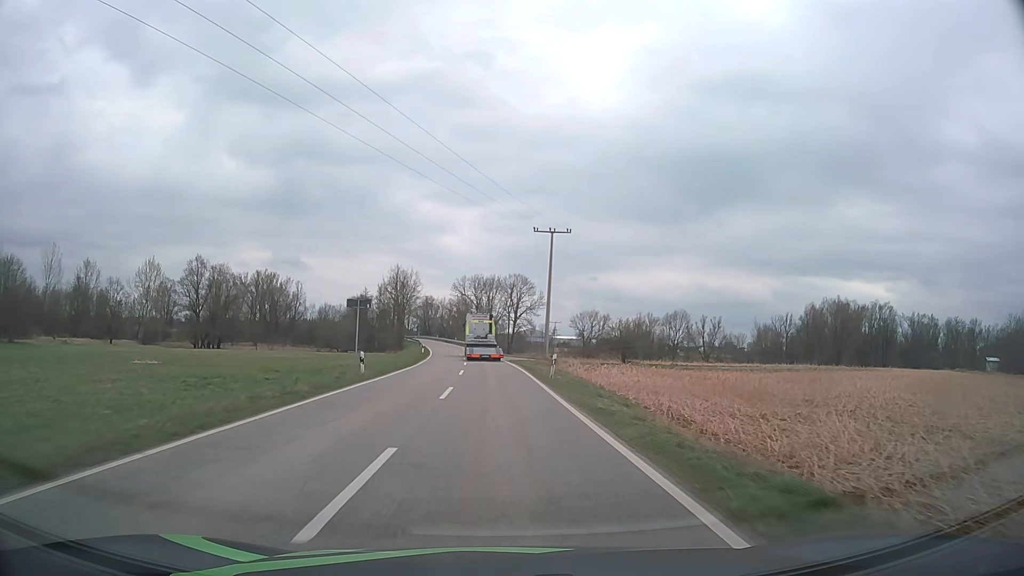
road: tertiary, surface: asphalt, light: Day
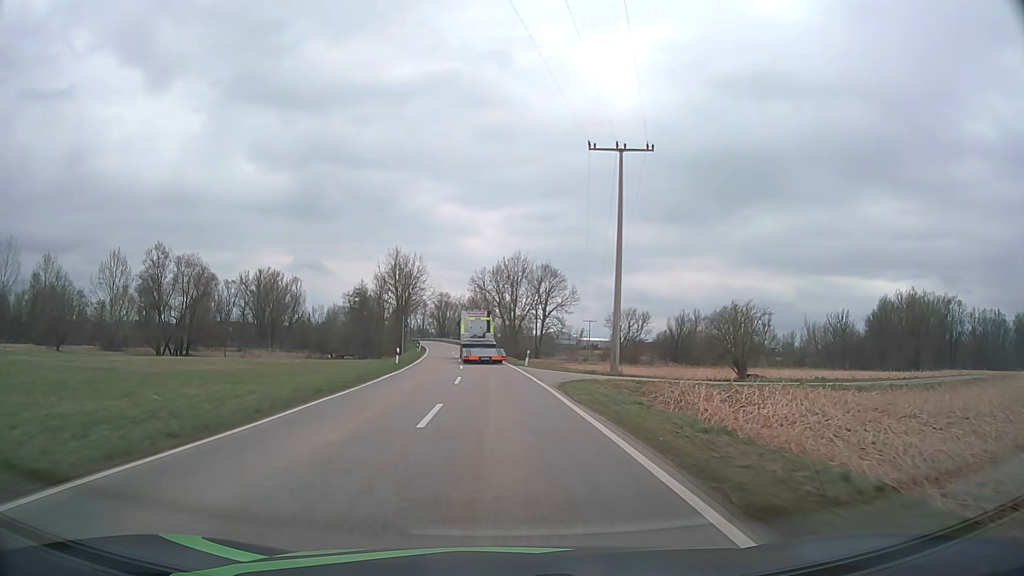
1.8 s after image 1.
(-0.6, +29.8) m; -2°
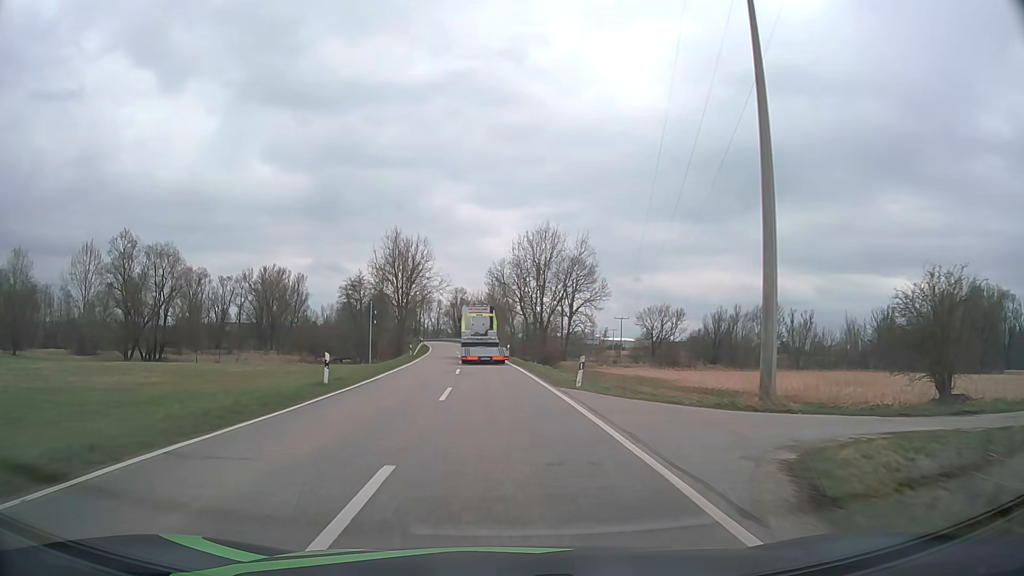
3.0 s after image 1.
(-0.2, +19.7) m; -1°
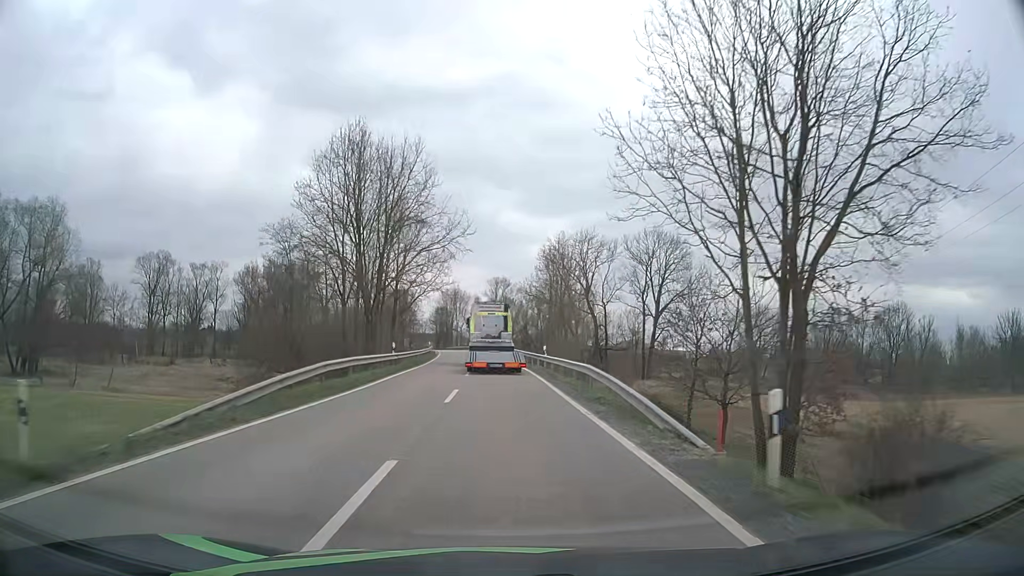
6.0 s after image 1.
(-1.9, +48.1) m; -4°
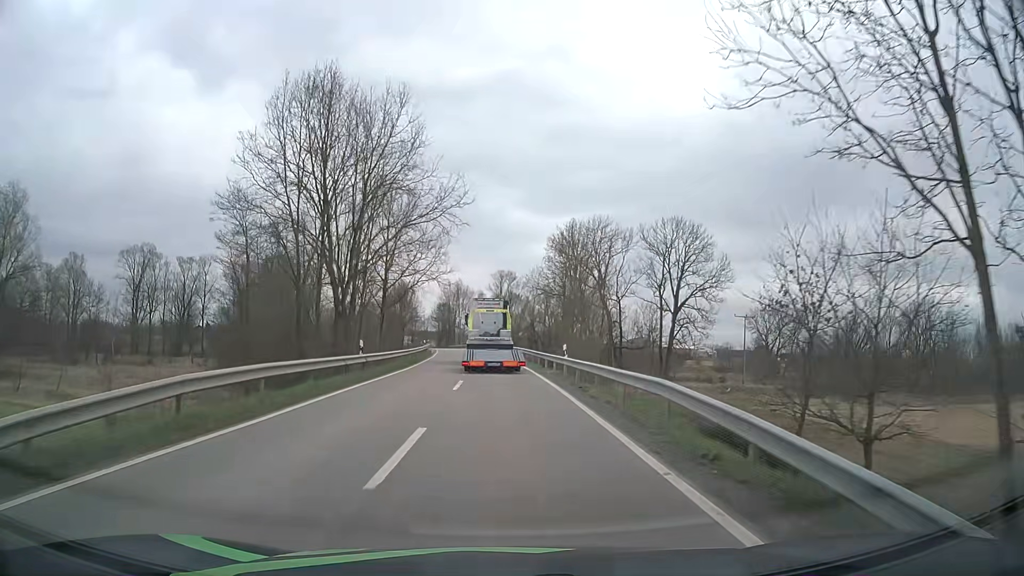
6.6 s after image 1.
(0.0, +9.3) m; 0°
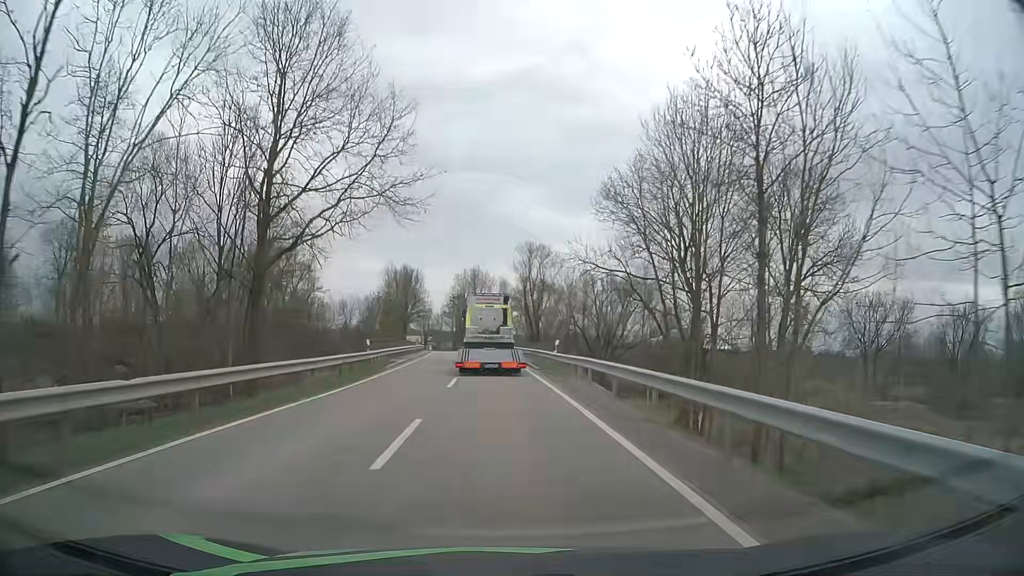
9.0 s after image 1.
(-0.6, +35.3) m; -2°
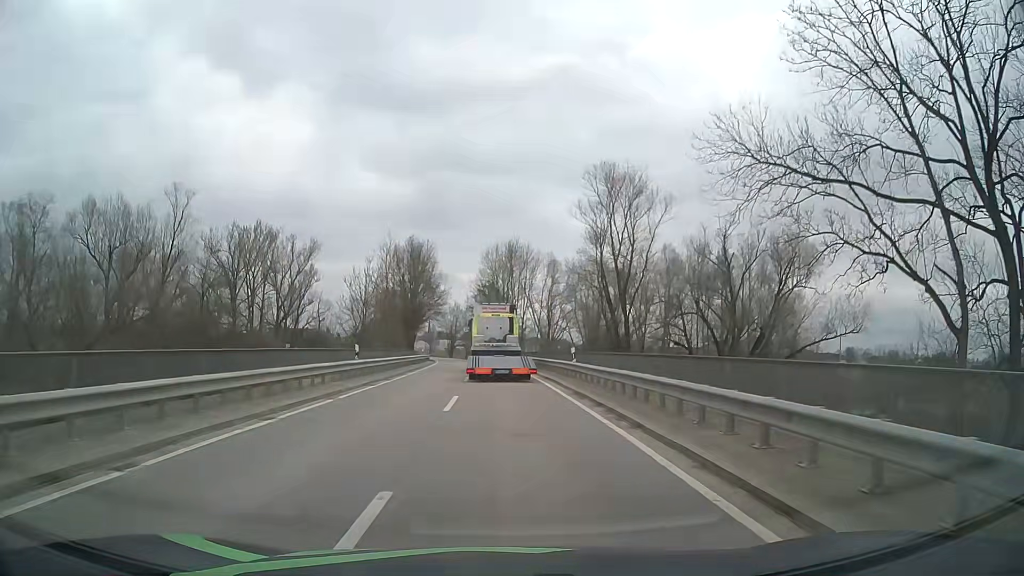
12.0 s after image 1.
(-1.3, +41.6) m; -4°
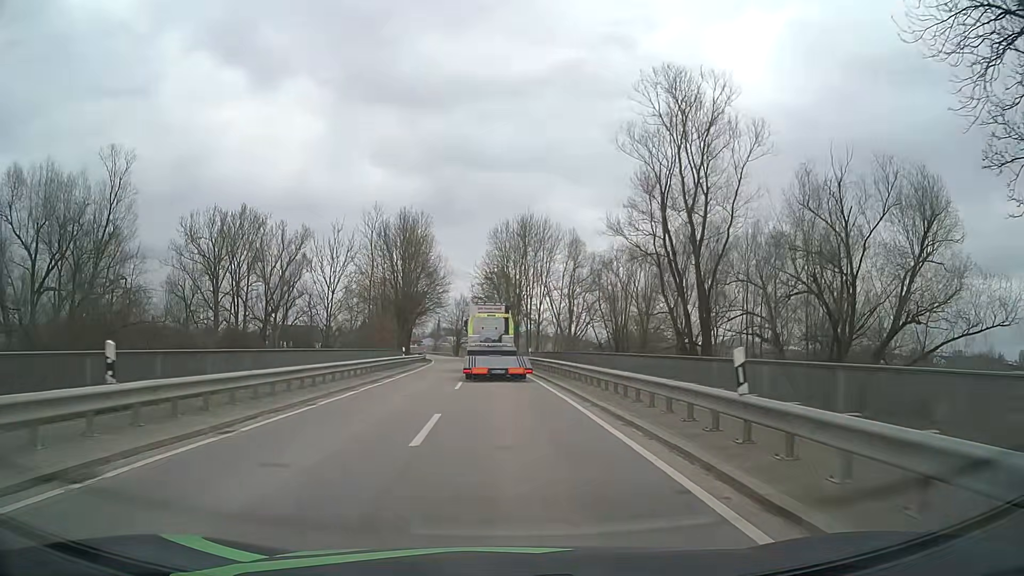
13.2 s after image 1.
(0.0, +17.0) m; -1°
(0, +10) (0, +20) (-1, +30) (-1, +40) (-2, +50) (-2, +60) (-3, +70) (-4, +80) (-5, +90) (-6, +100) m
